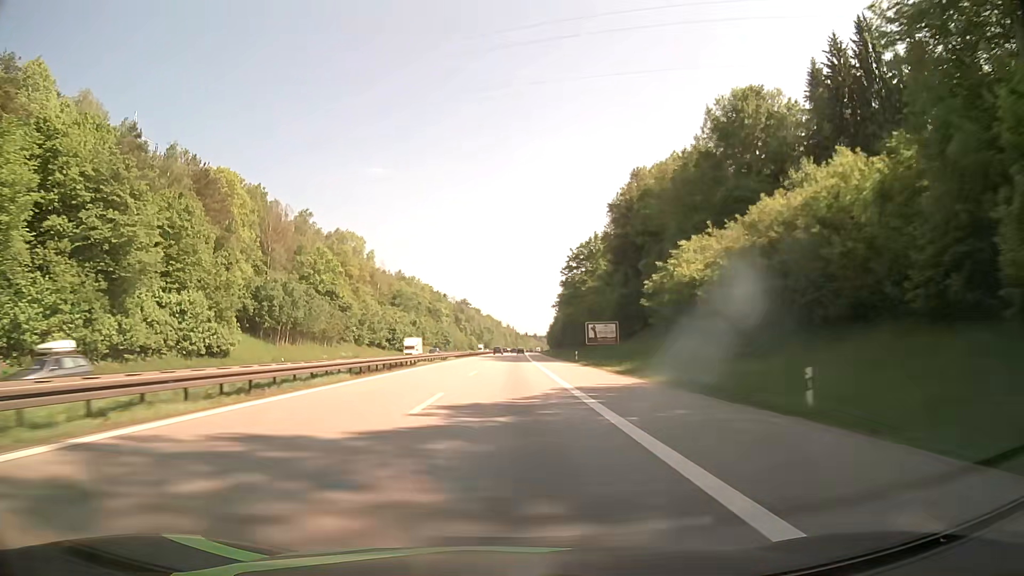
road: motorway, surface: asphalt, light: Day
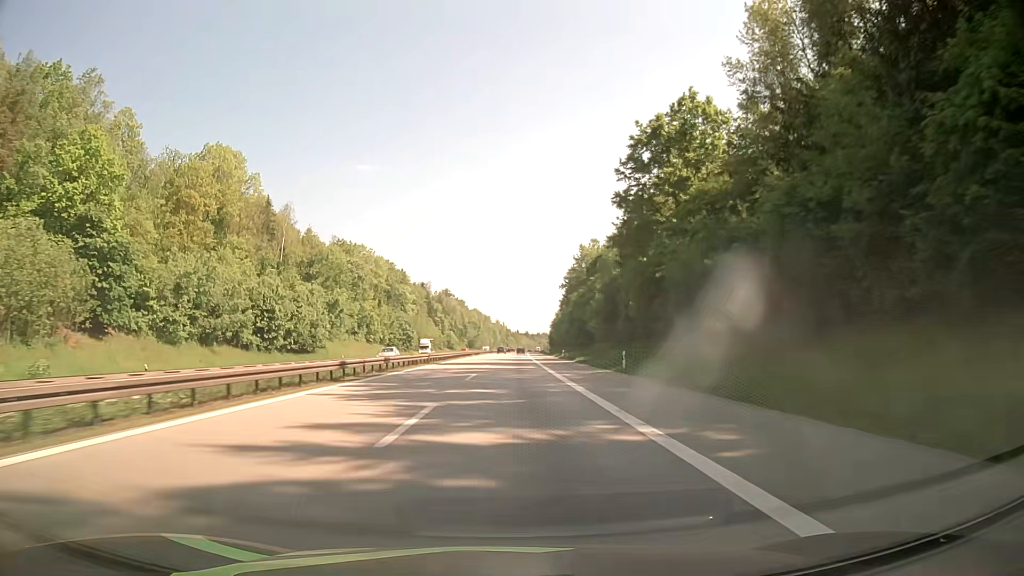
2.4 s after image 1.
(+0.2, +76.2) m; +1°
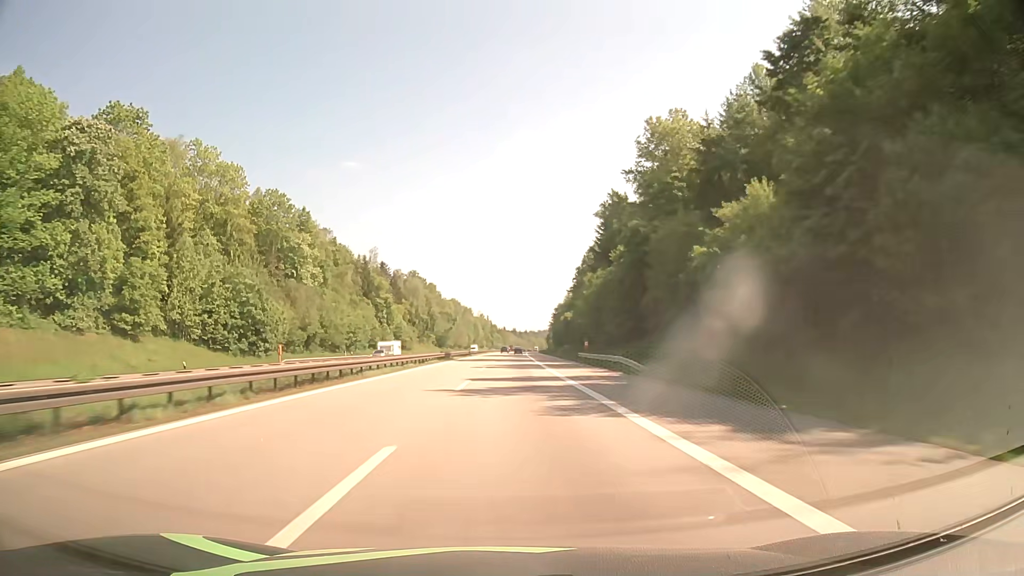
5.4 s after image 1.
(+0.9, +95.5) m; +1°
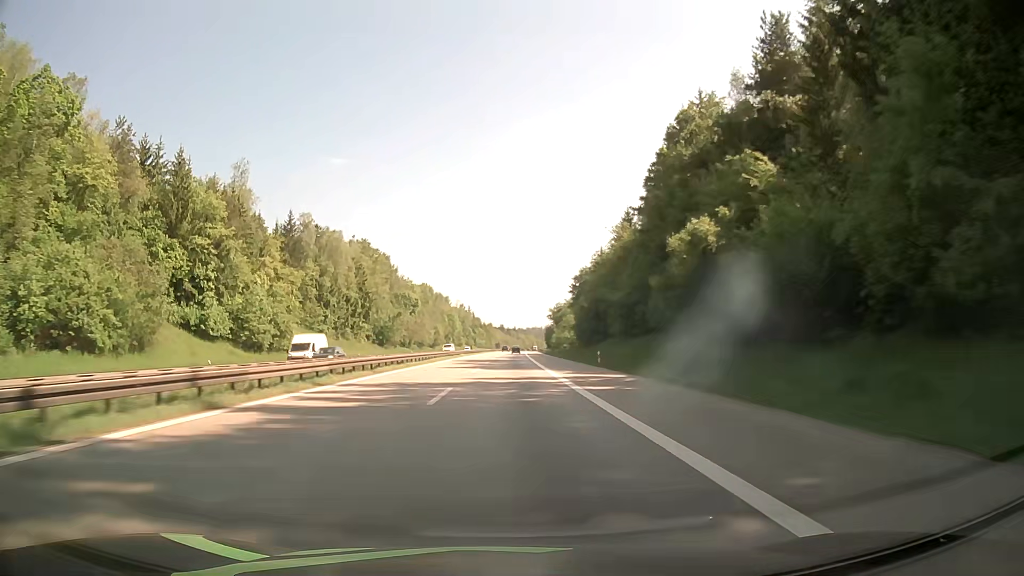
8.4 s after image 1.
(+1.1, +94.9) m; +1°
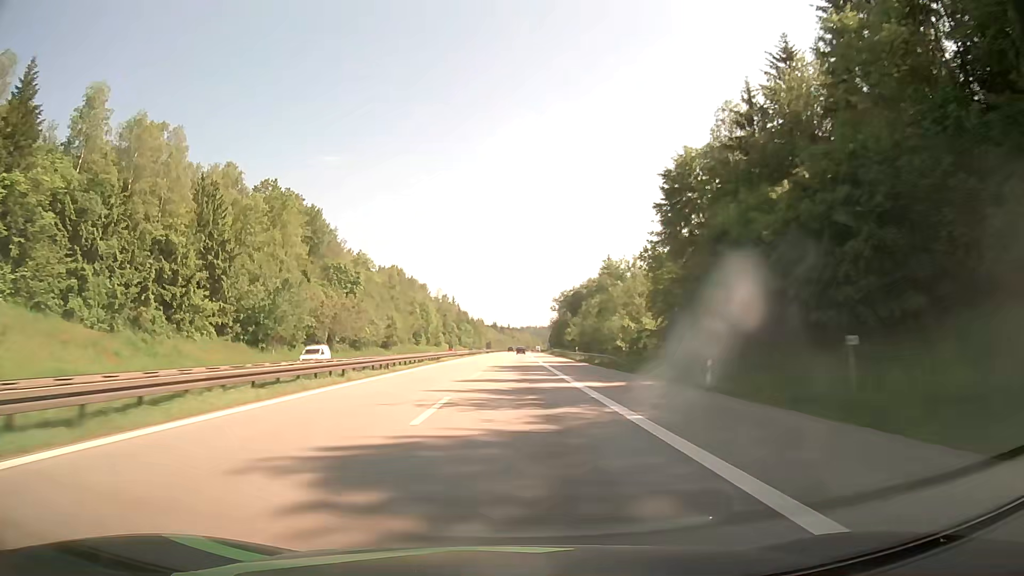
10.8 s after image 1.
(+0.5, +75.2) m; +1°
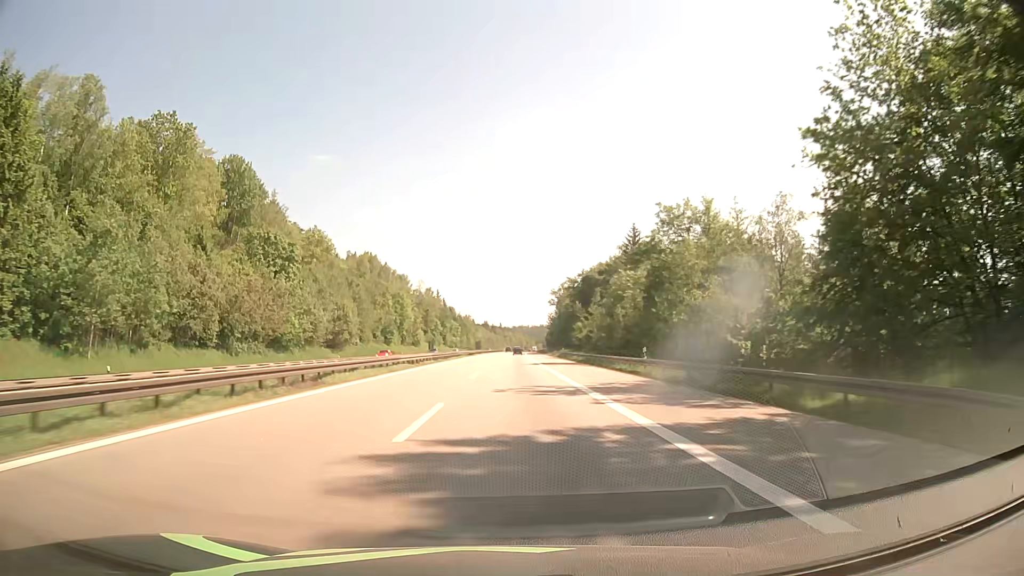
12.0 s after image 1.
(+0.2, +37.4) m; +1°
